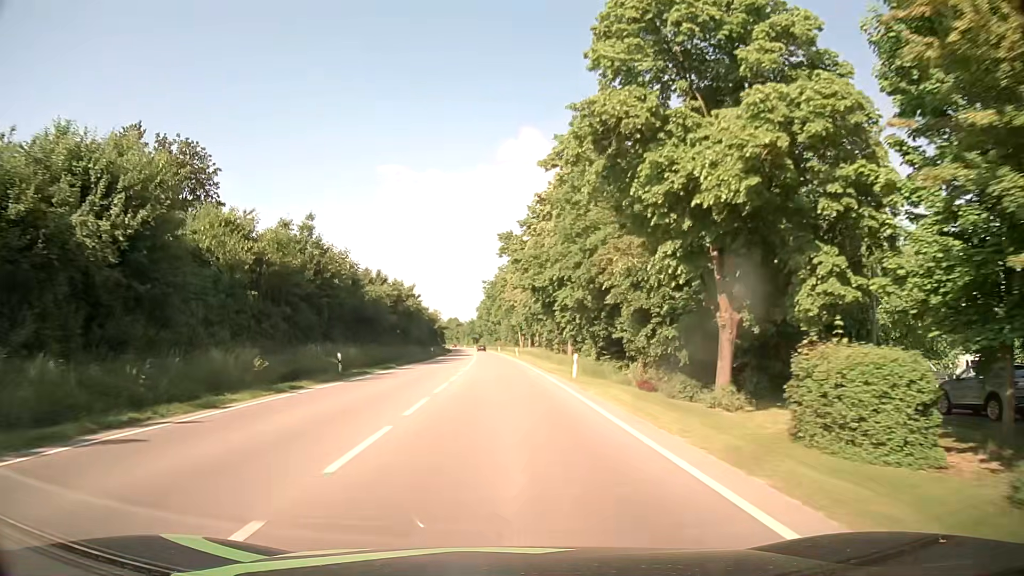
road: primary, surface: asphalt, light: Day
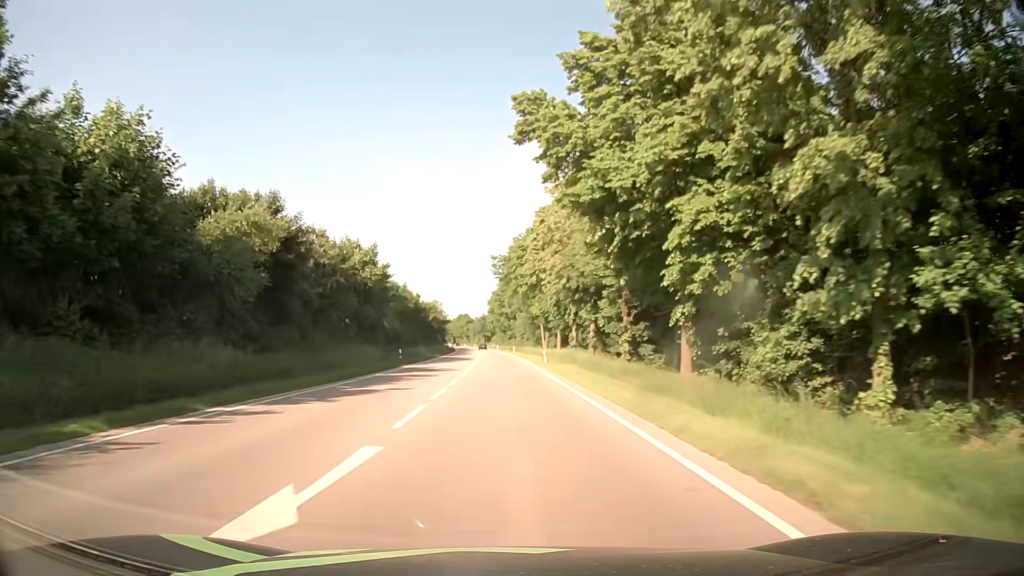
(-0.2, +32.3) m; -1°
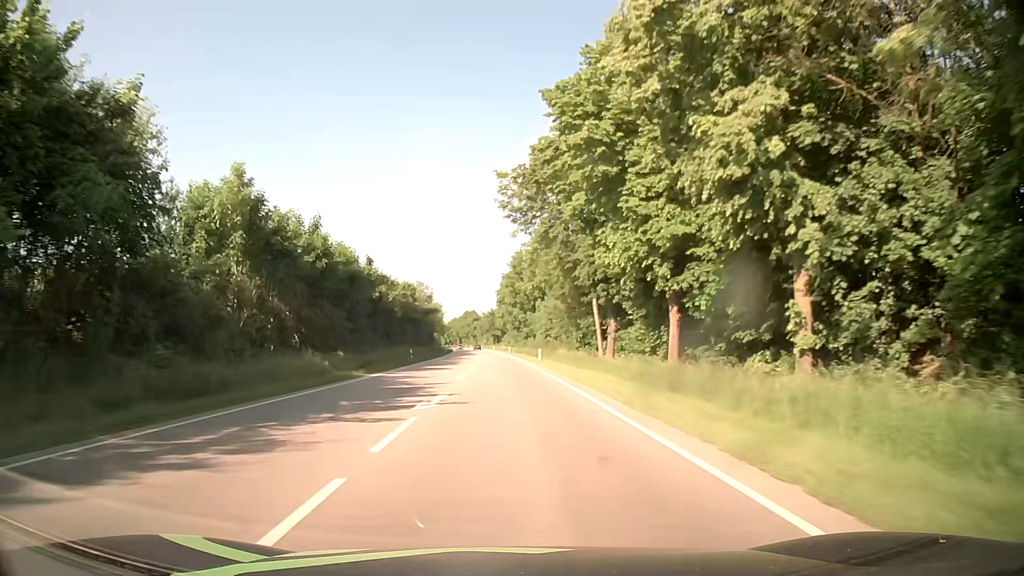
(-0.5, +43.7) m; -1°
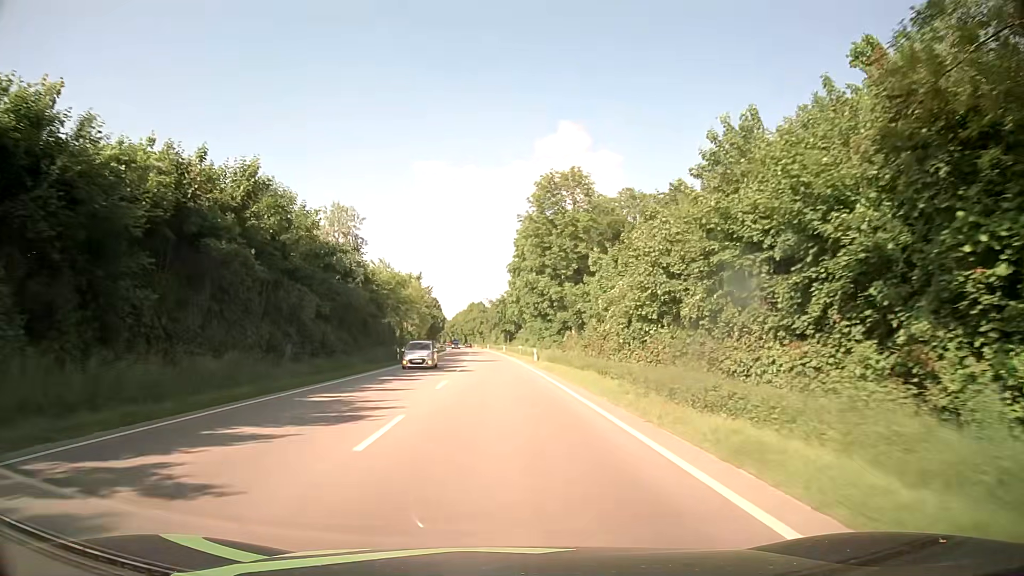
(-0.4, +53.7) m; -1°
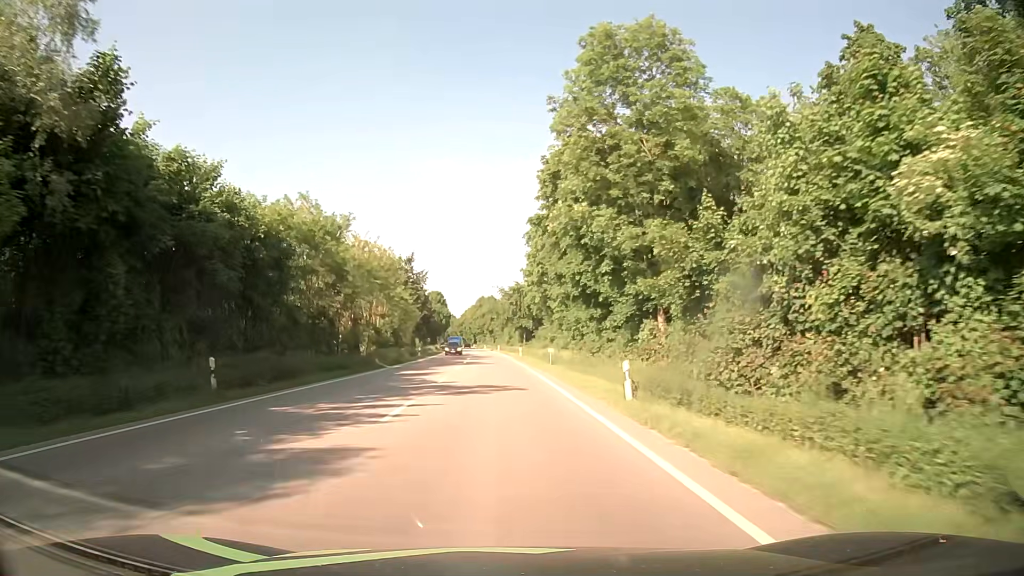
(-0.3, +32.5) m; -1°
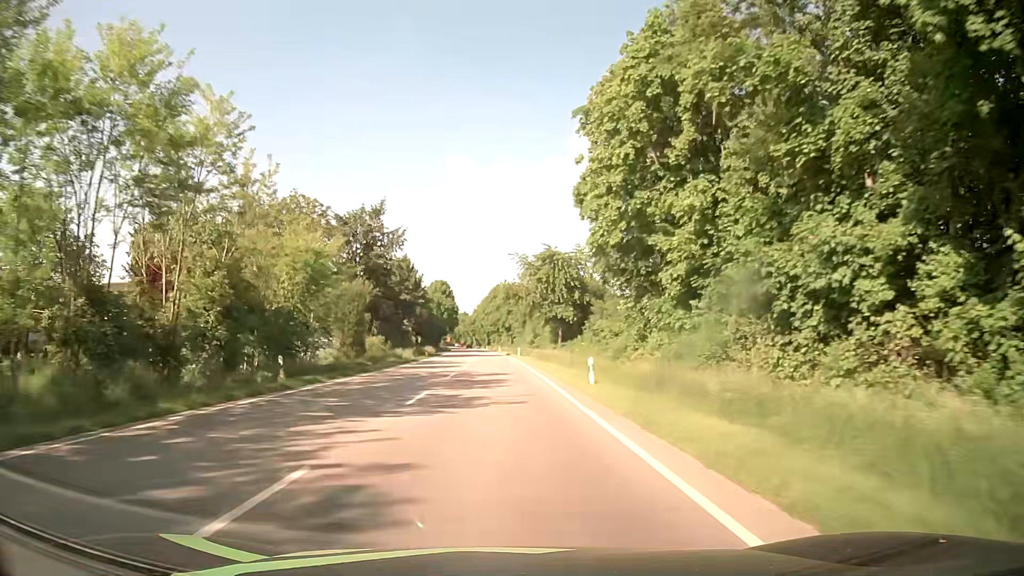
(-0.6, +43.8) m; -2°
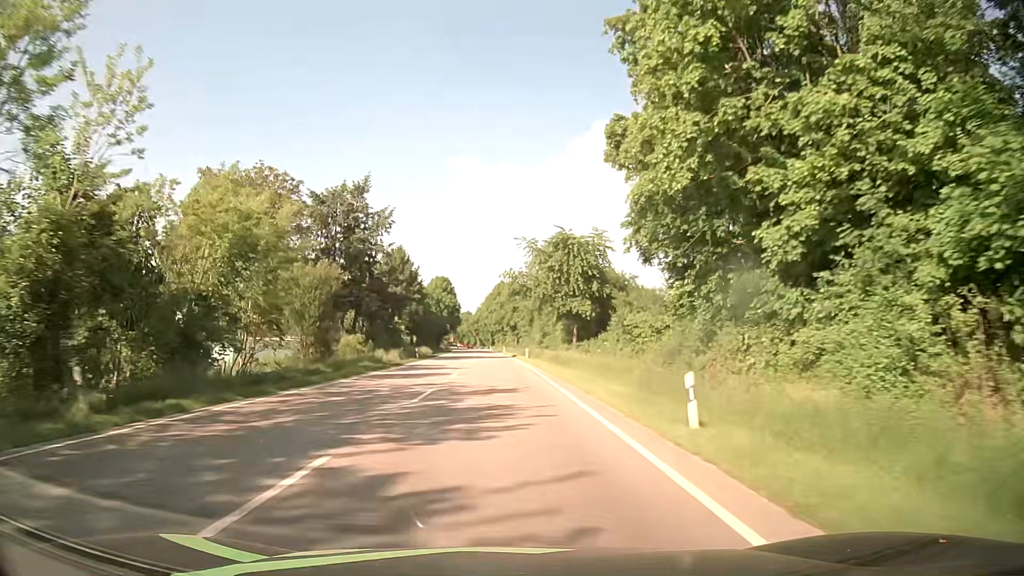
(0.0, +11.1) m; 0°
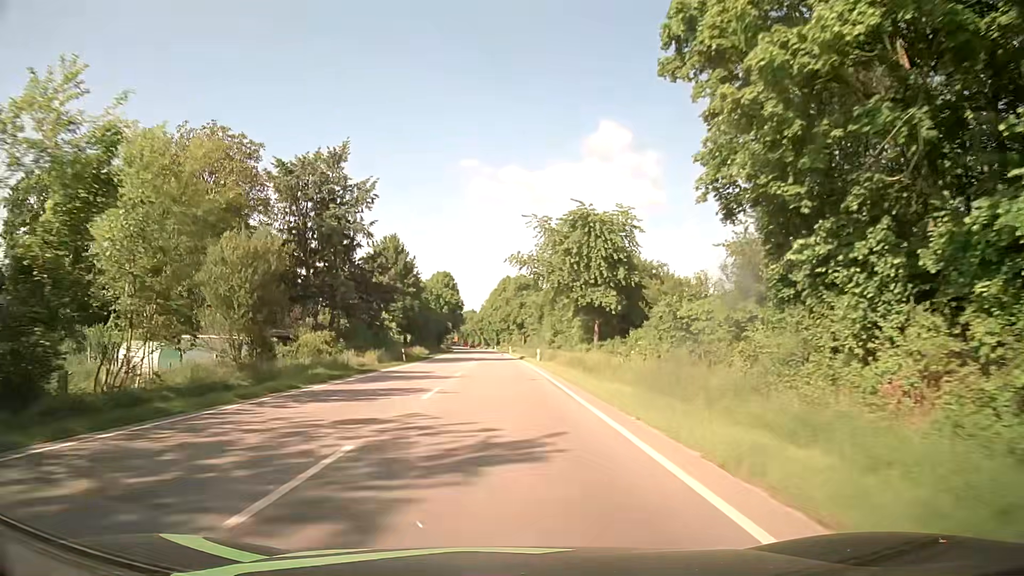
(-0.1, +11.1) m; -1°
(0, +10) (0, +20) (0, +30) (0, +40) (0, +50) (0, +60) (0, +70) (-1, +80) (-1, +90) (-1, +100) m
